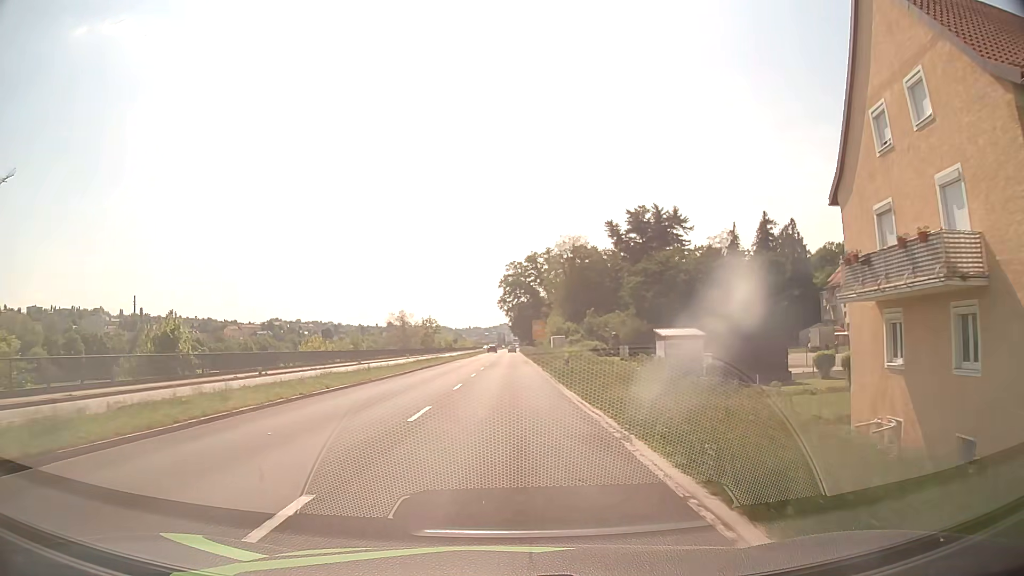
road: primary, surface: asphalt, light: Day
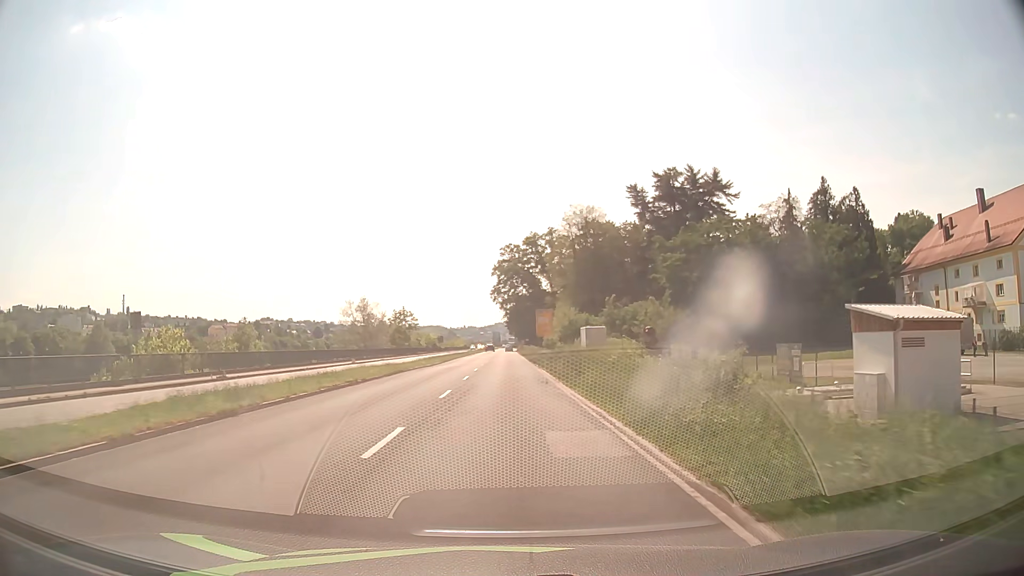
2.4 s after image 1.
(+0.1, +31.4) m; 0°
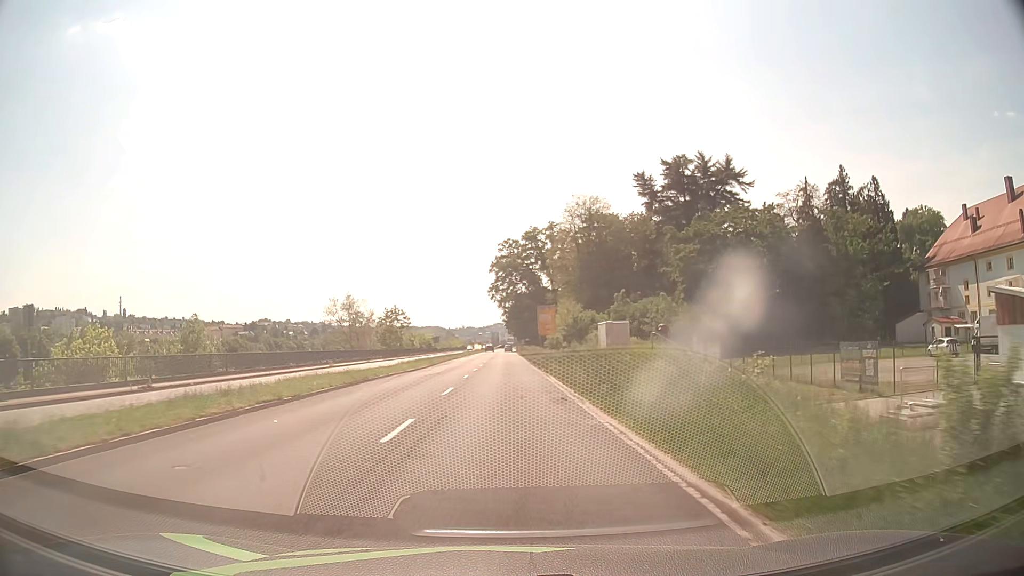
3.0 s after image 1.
(0.0, +7.8) m; 0°
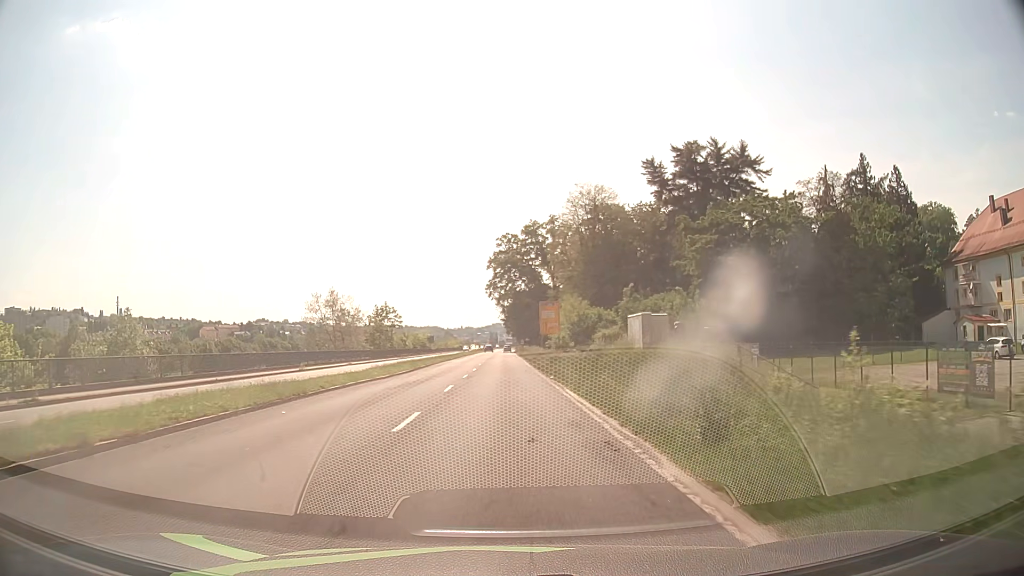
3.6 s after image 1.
(0.0, +7.8) m; 0°
